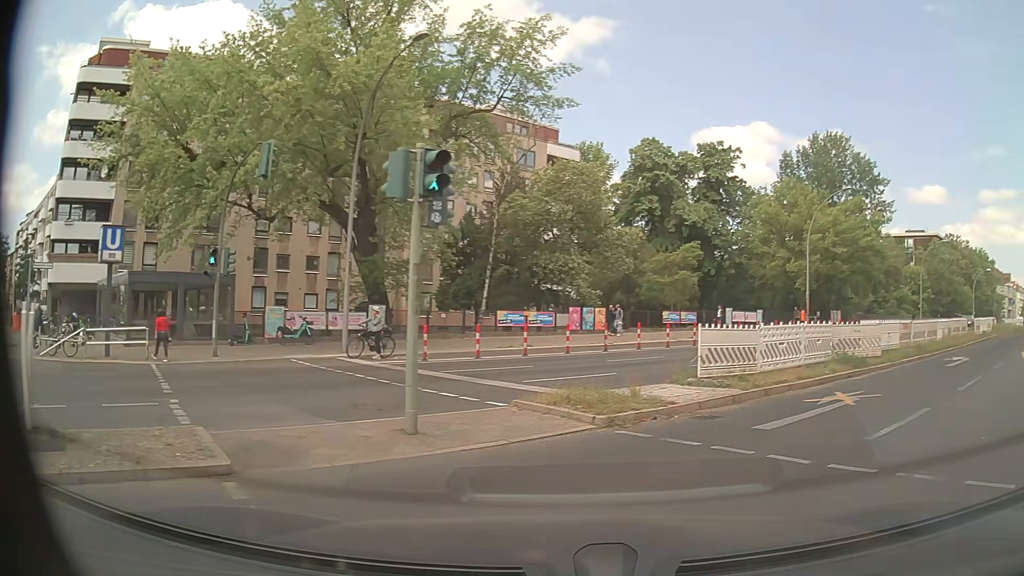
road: primary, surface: asphalt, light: Day
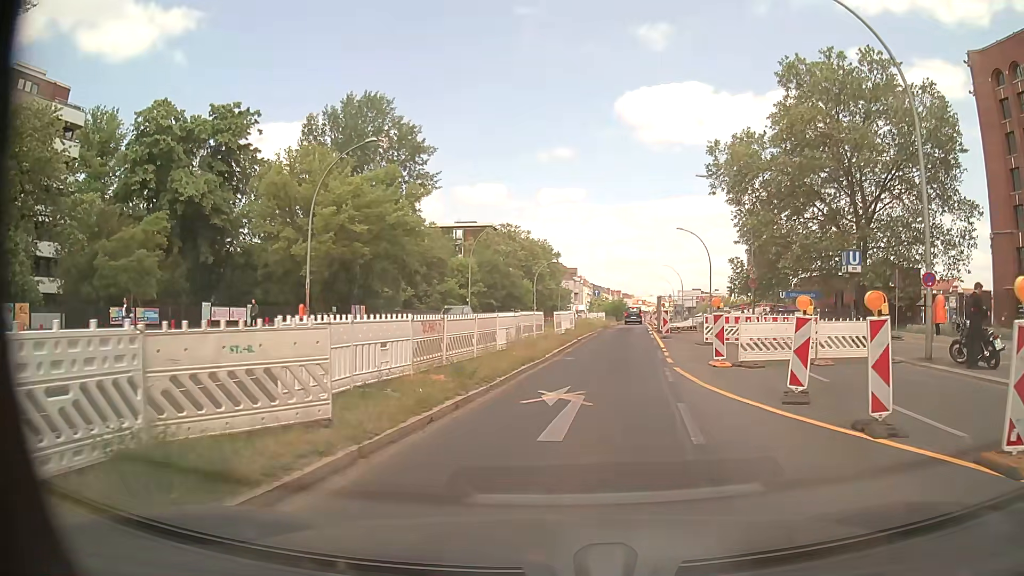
(+5.7, +12.0) m; +39°
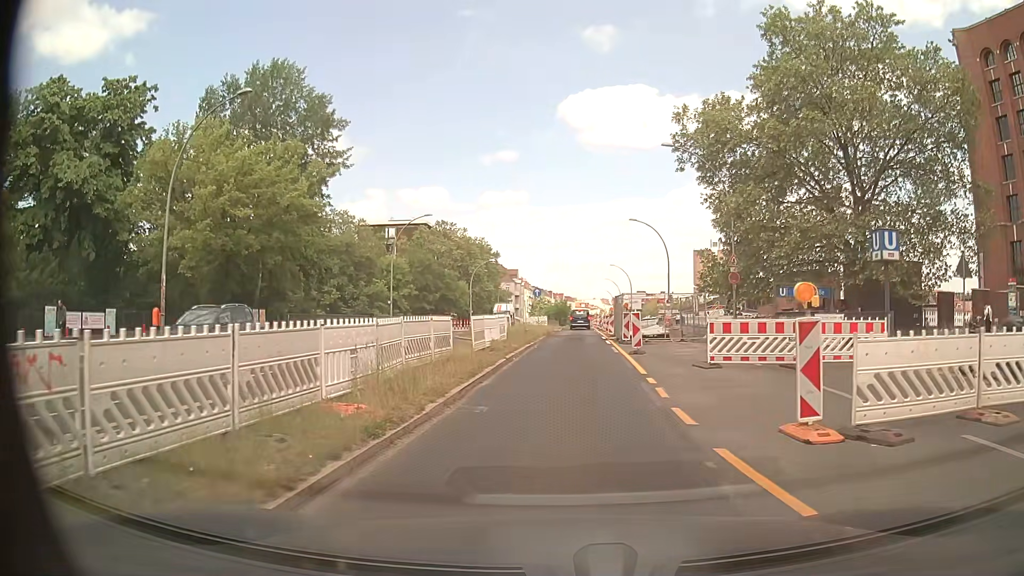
(+0.4, +9.3) m; +5°
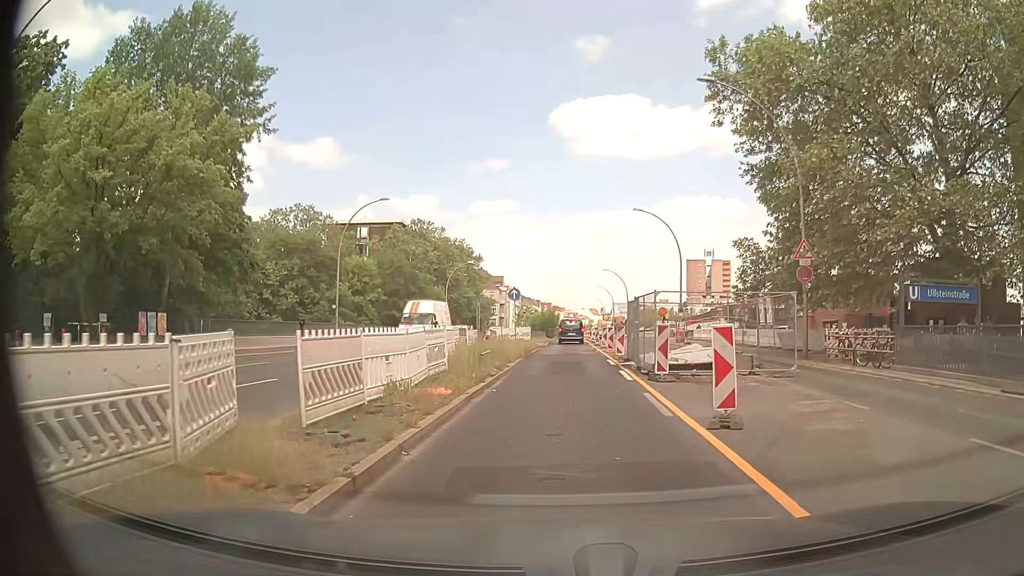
(+0.1, +12.1) m; +1°
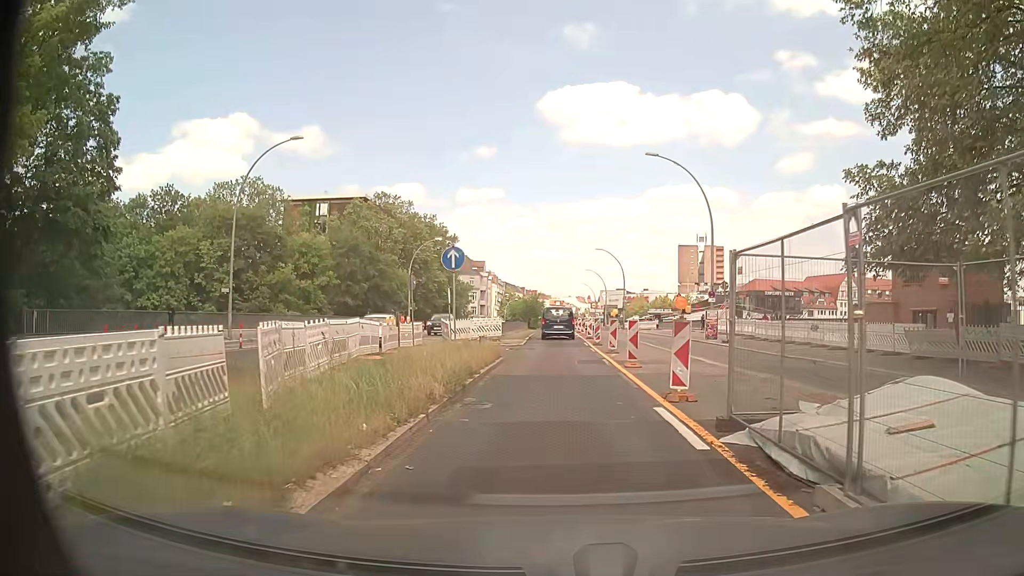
(+0.2, +14.9) m; +1°
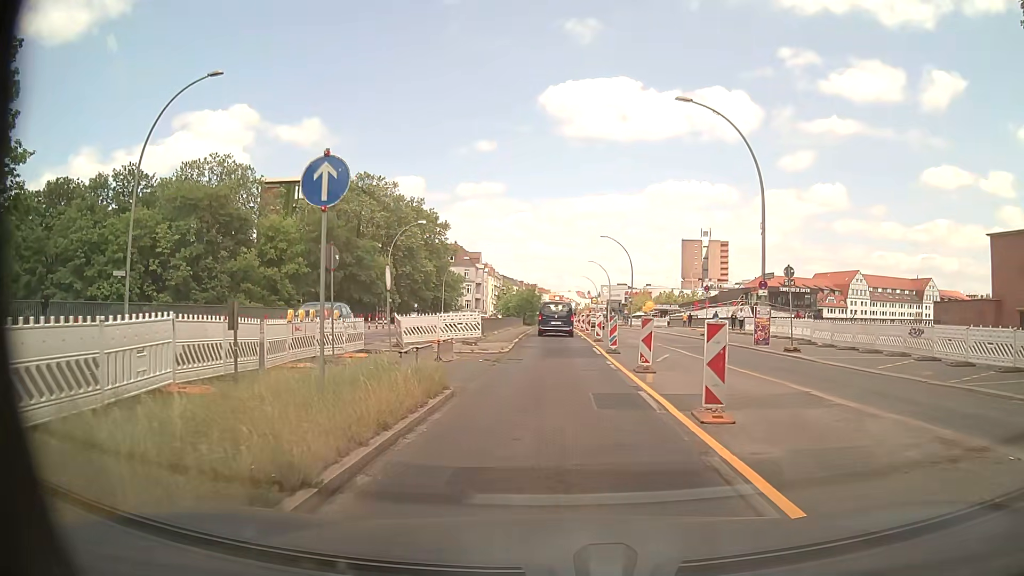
(0.0, +9.6) m; -1°
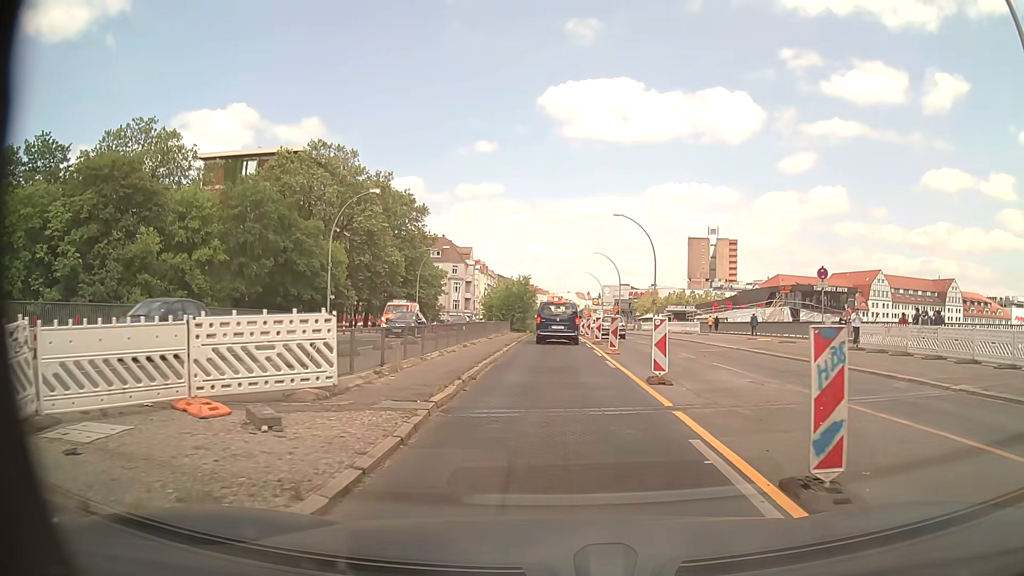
(+0.1, +18.0) m; 0°
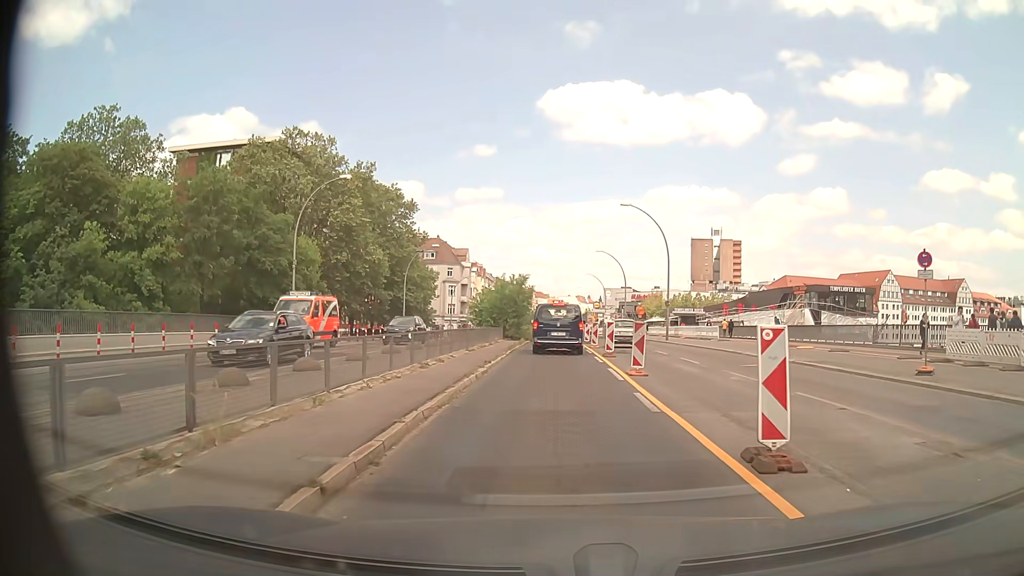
(+0.1, +6.9) m; +1°
(0, +10) (0, +20) (0, +30) (-1, +40) (-1, +50) (-1, +60) (-1, +70) (-1, +80) (-1, +90) (-1, +100) m
